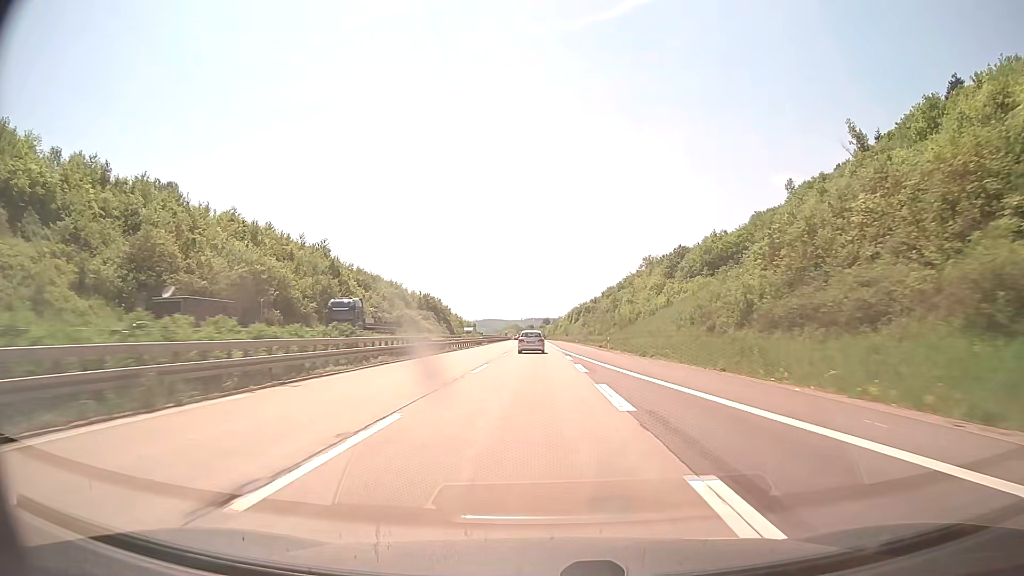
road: motorway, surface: concrete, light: Day
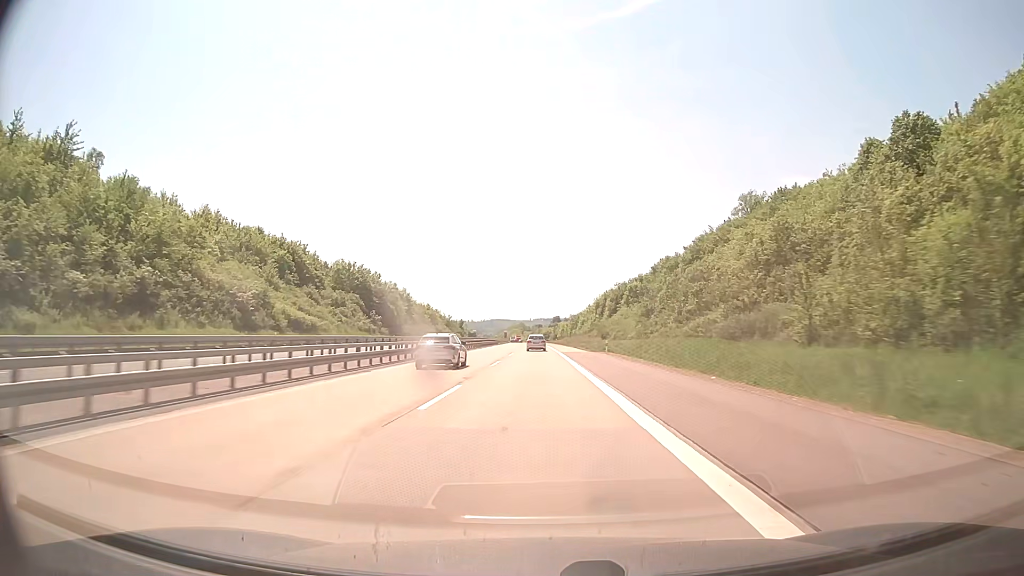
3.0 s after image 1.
(-0.8, +99.3) m; -1°
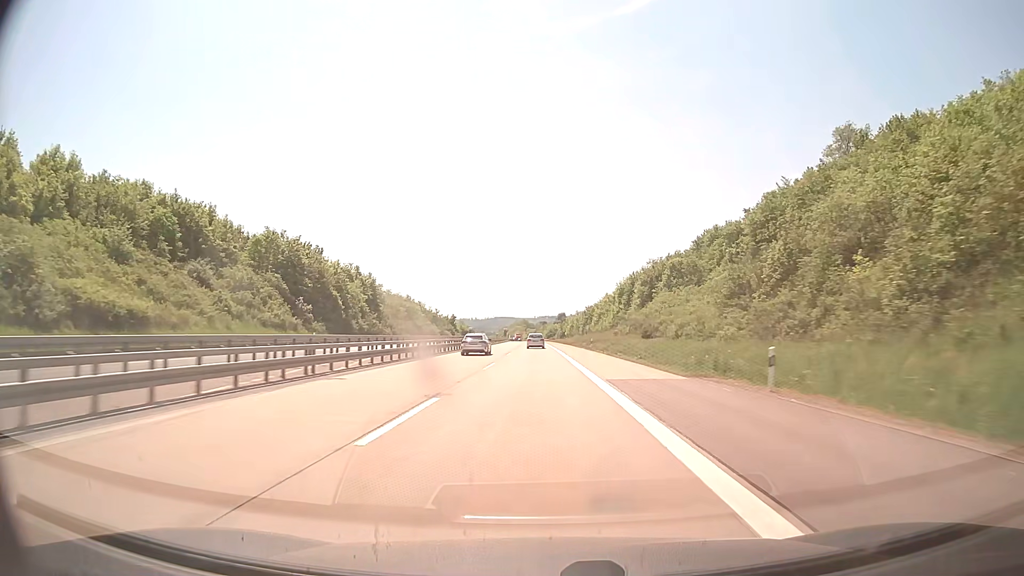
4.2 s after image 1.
(-0.1, +39.8) m; 0°
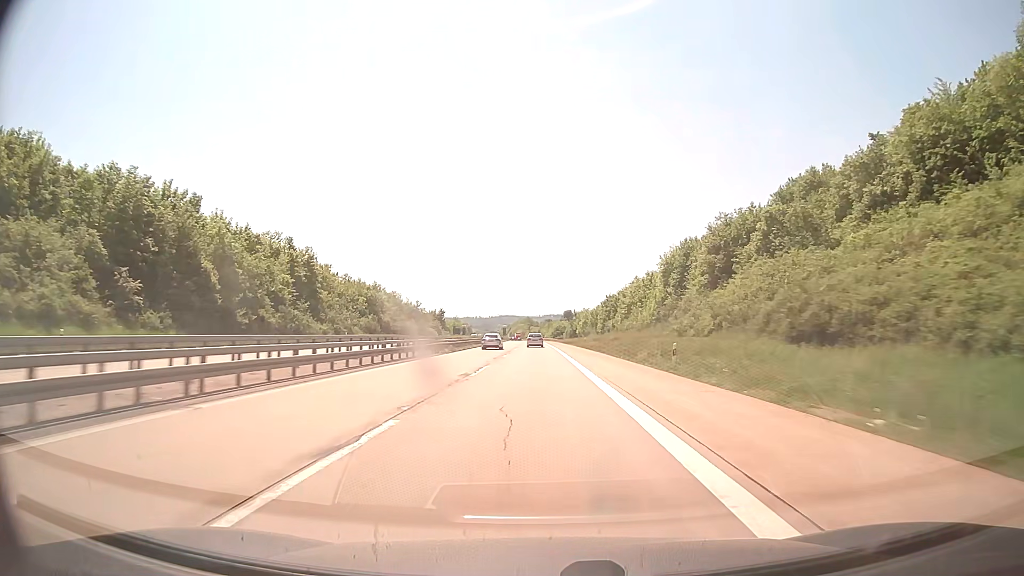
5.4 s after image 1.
(-0.2, +39.8) m; 0°
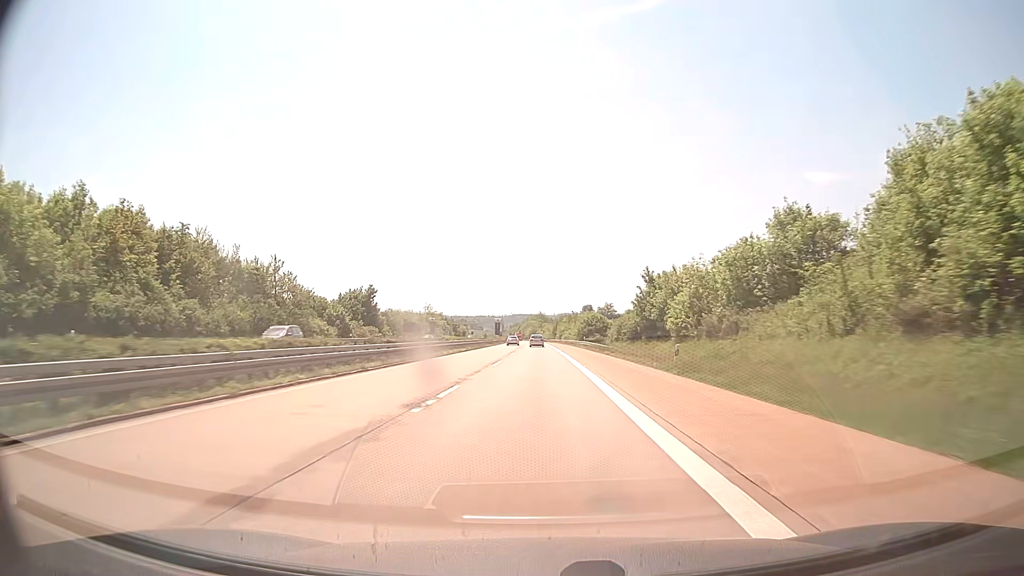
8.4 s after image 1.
(-0.8, +99.3) m; -1°
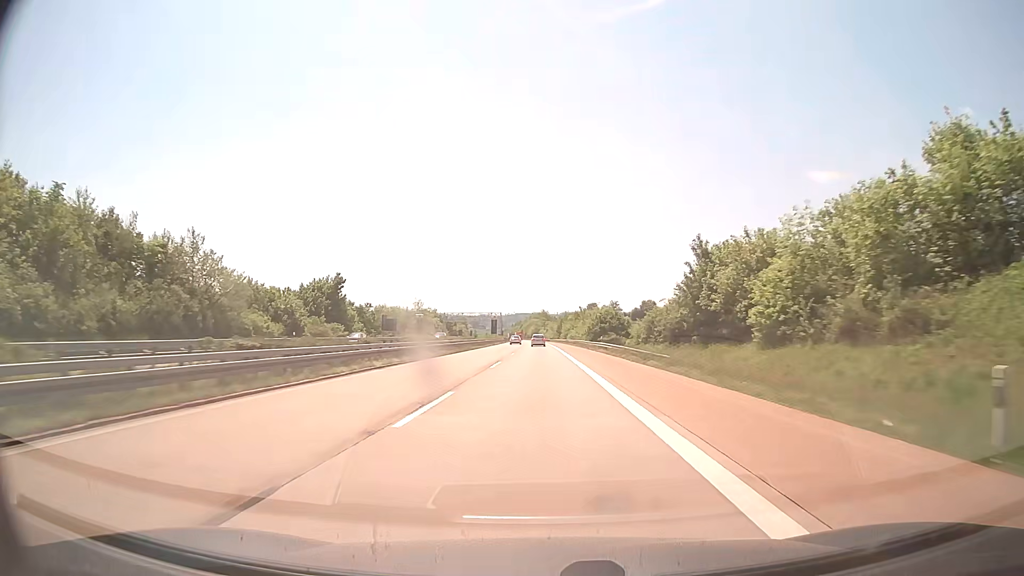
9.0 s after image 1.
(-0.1, +19.8) m; 0°
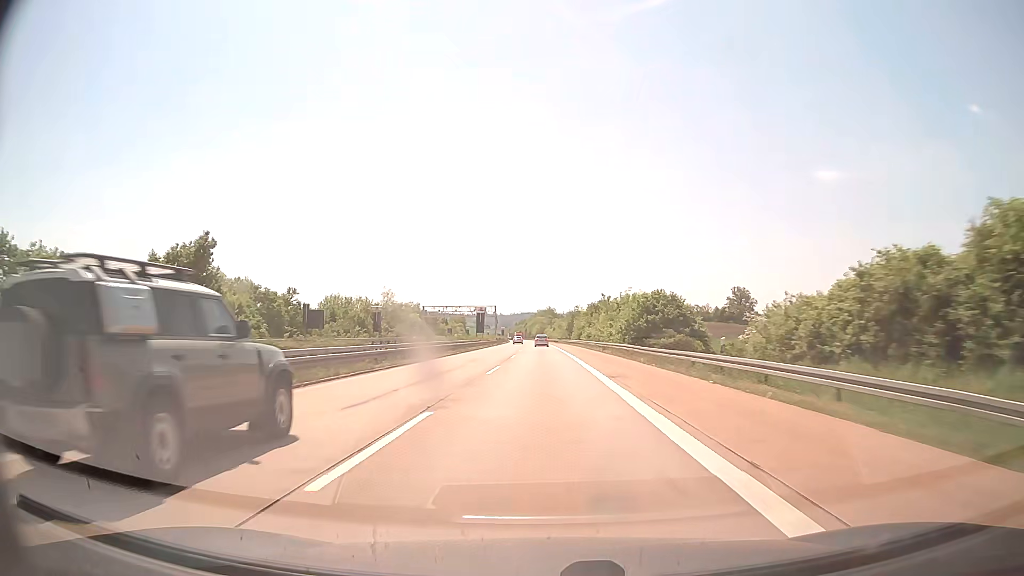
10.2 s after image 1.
(-0.2, +39.7) m; 0°
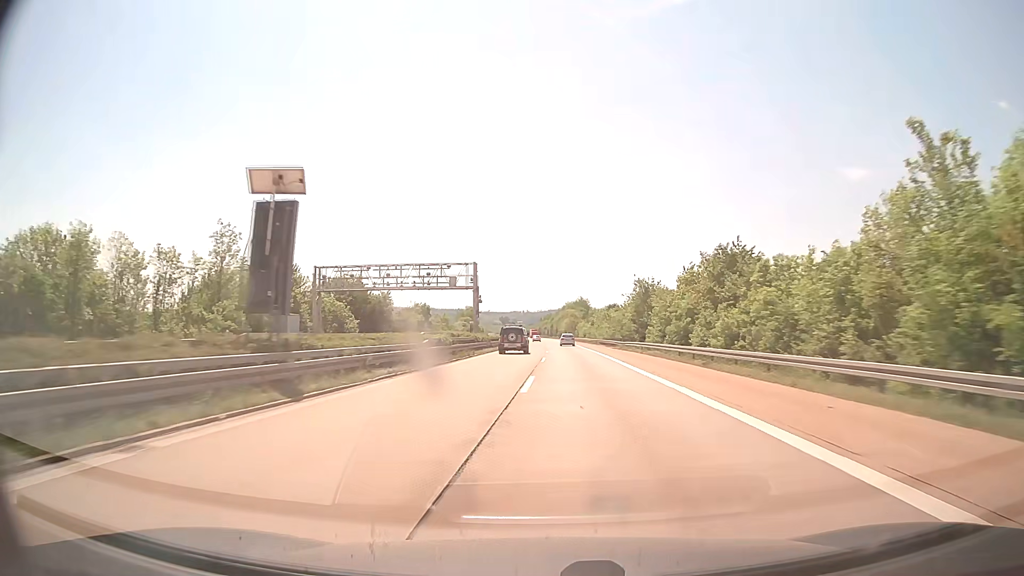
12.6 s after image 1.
(-1.5, +79.5) m; -2°
(0, +10) (0, +20) (0, +30) (0, +40) (0, +50) (0, +60) (-1, +70) (-1, +80) (-1, +90) (-1, +100) m
